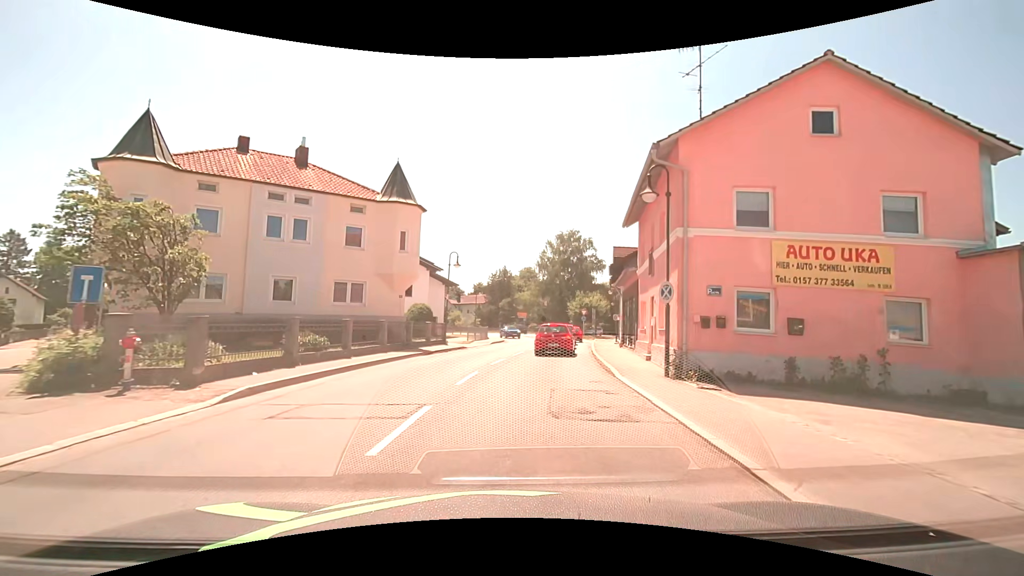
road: secondary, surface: asphalt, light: Day
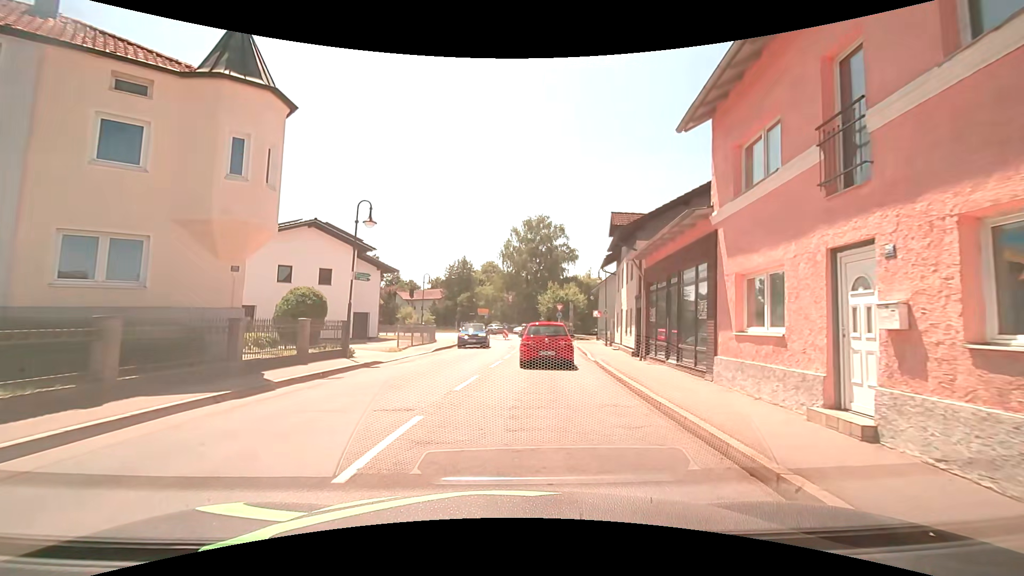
(+0.5, +12.5) m; +5°
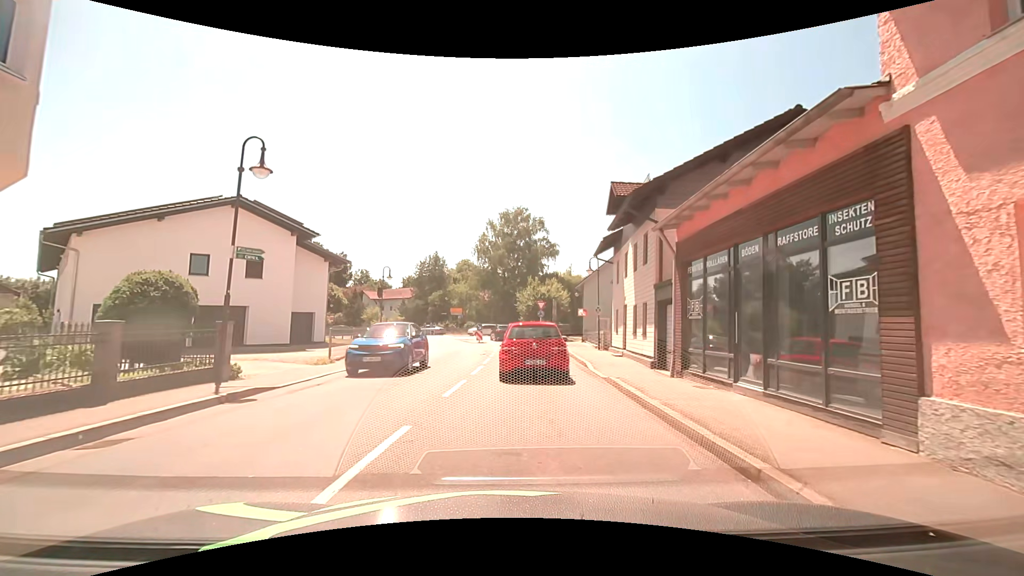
(+0.1, +6.3) m; +2°
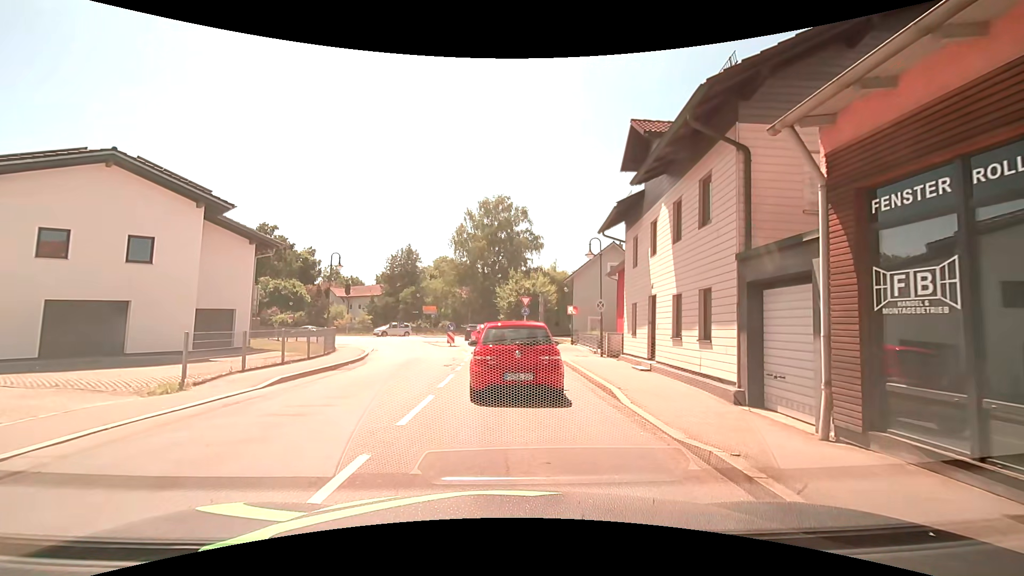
(+0.2, +7.0) m; +1°
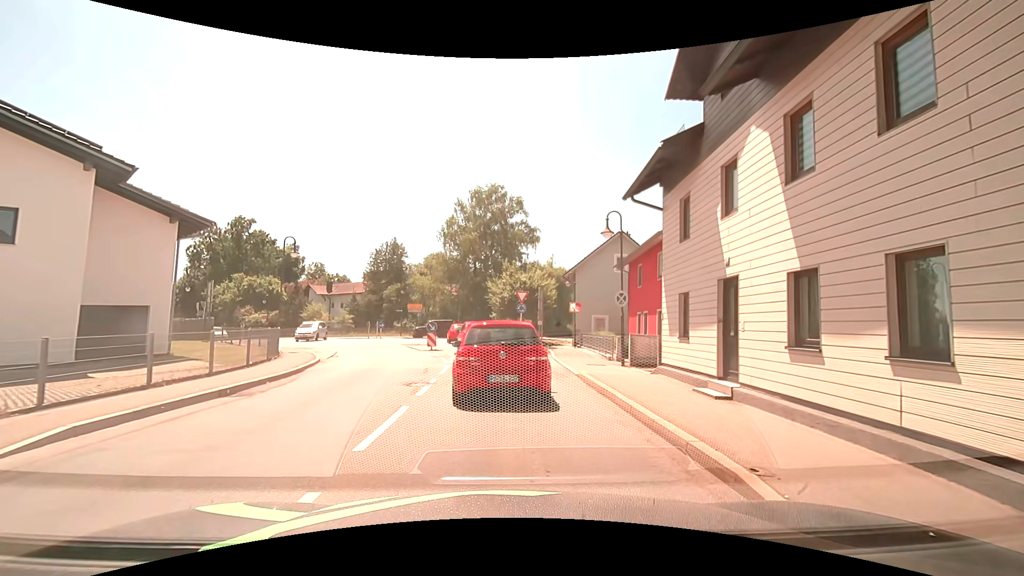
(+0.1, +5.7) m; +1°
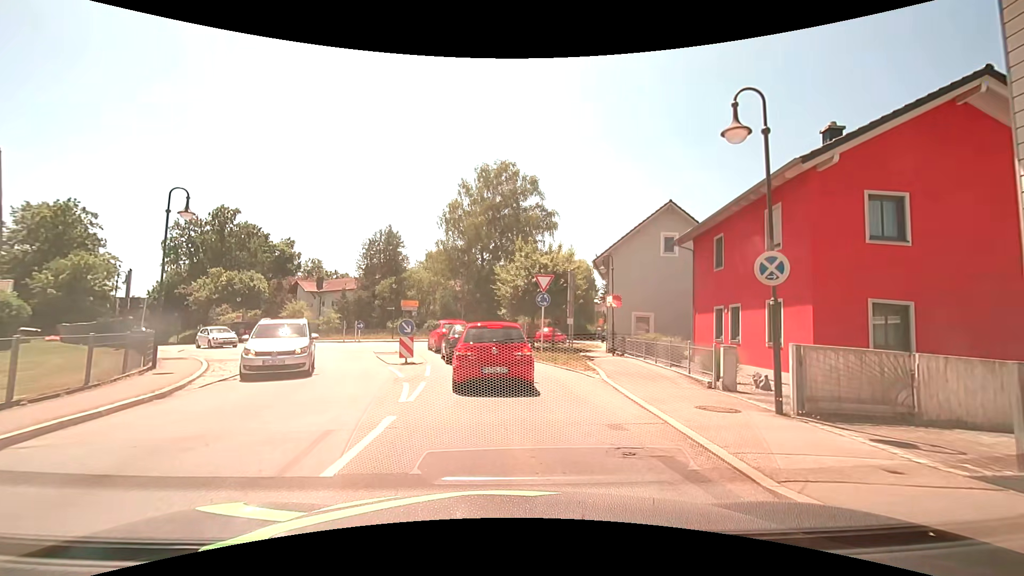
(0.0, +10.0) m; -1°
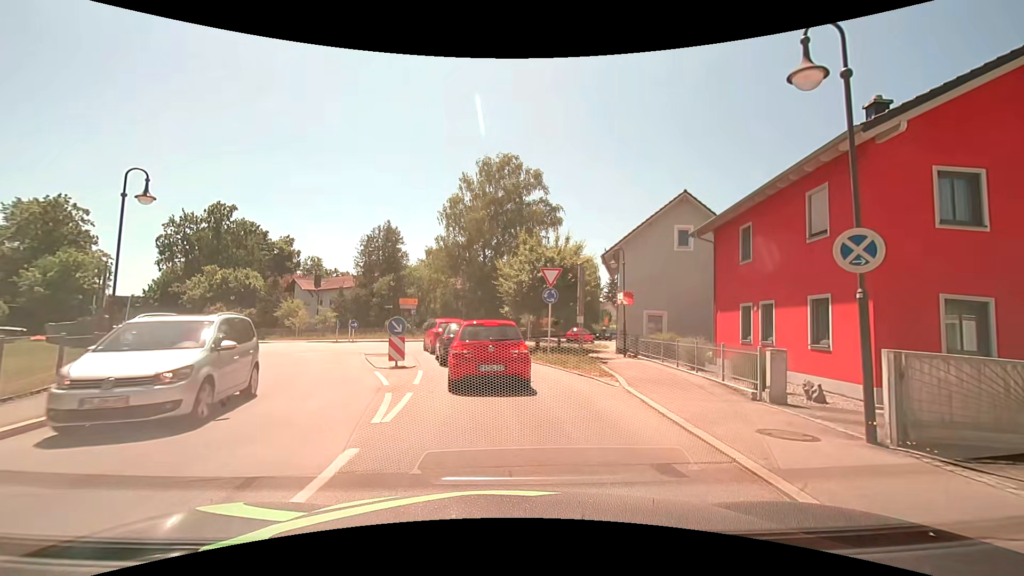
(0.0, +2.1) m; 0°
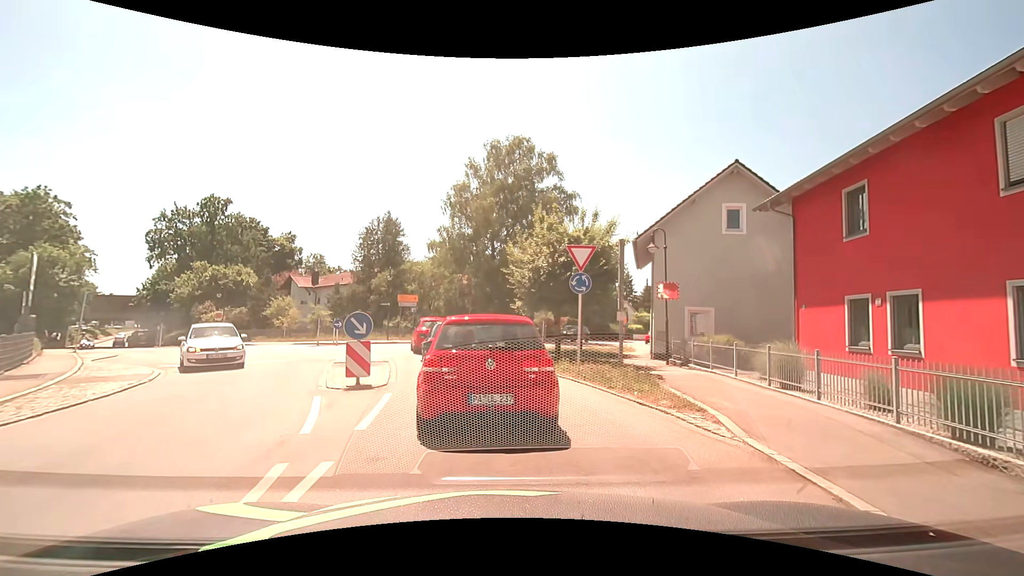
(0.0, +5.1) m; -2°
(0, +10) (-2, +20) (-1, +30) (+3, +39) (+9, +47) (+15, +55) (+20, +64) (+26, +72) (+31, +80) (+37, +89) m
